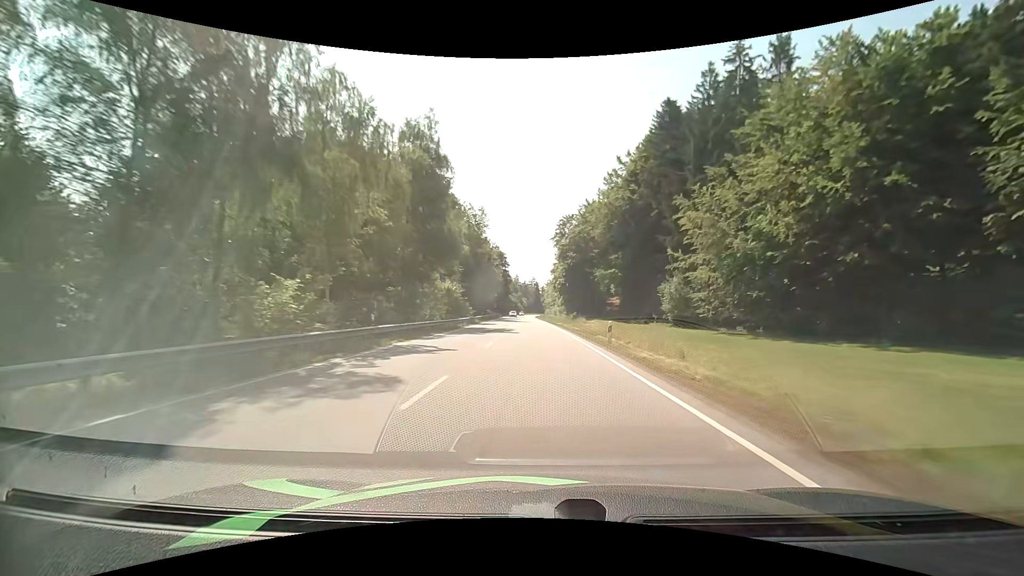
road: primary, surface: asphalt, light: Day
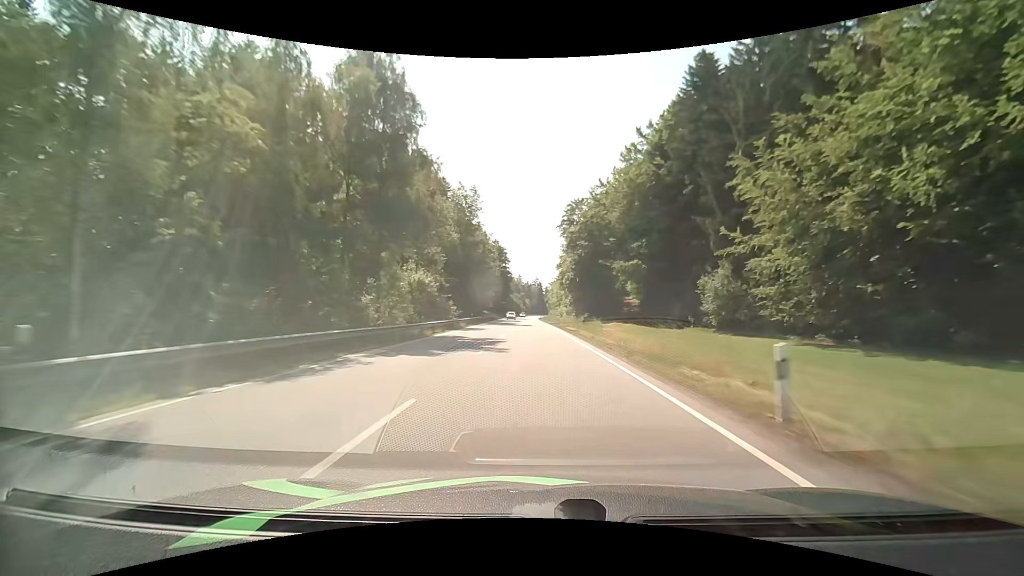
(0.0, +15.0) m; 0°
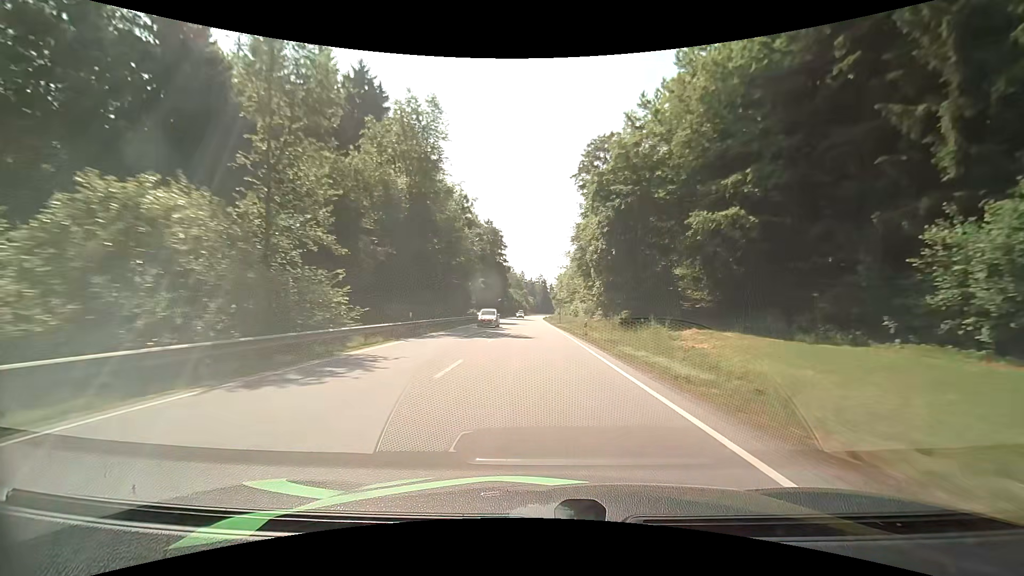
(-0.2, +29.9) m; 0°
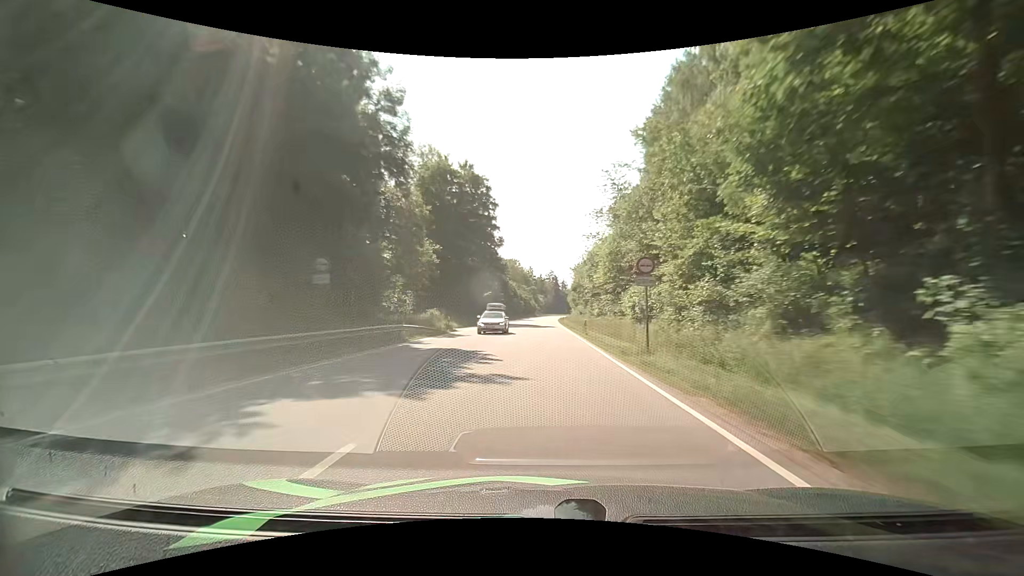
(-0.7, +45.0) m; -2°
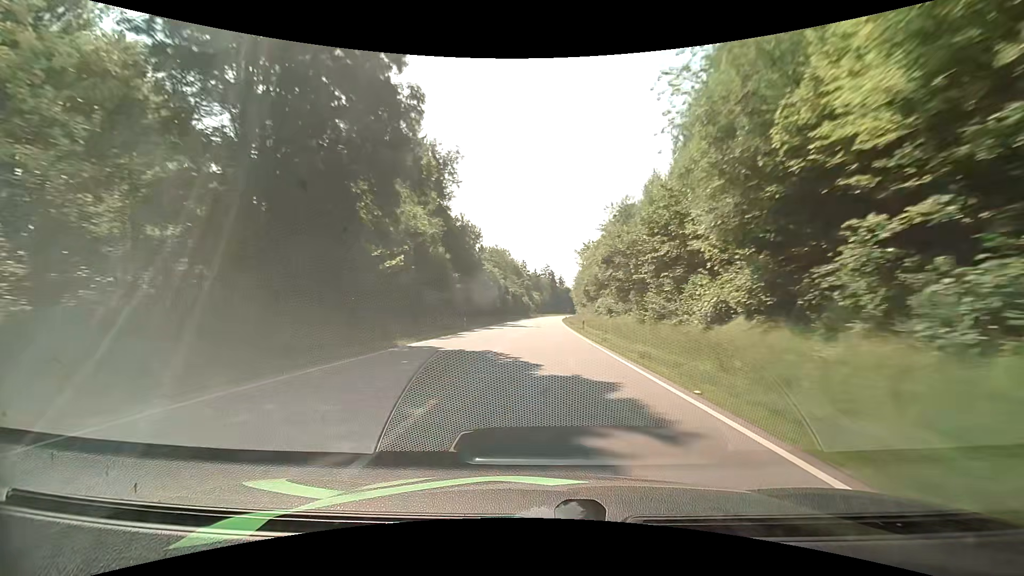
(+0.3, +45.6) m; 0°
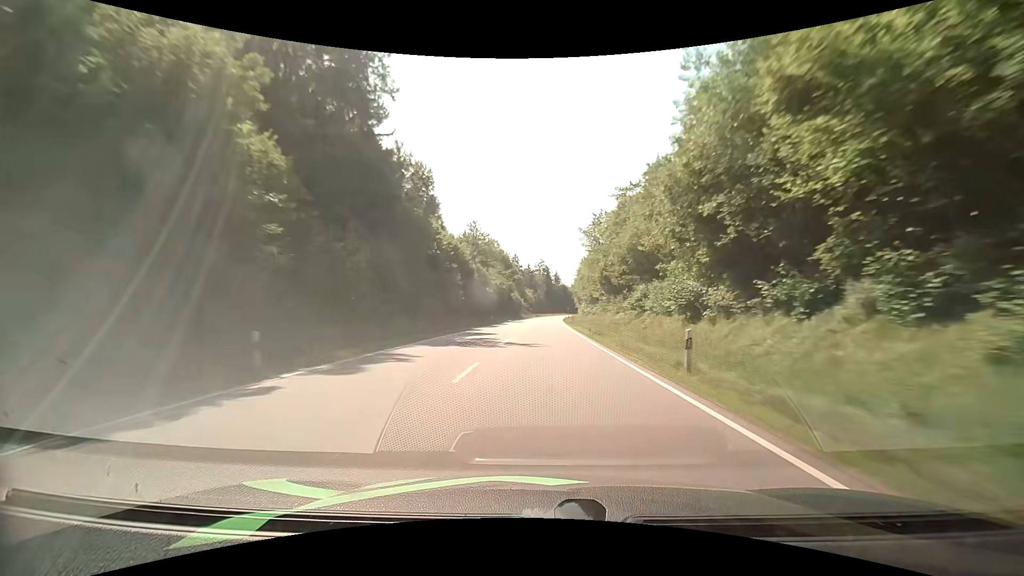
(+0.3, +30.8) m; +1°
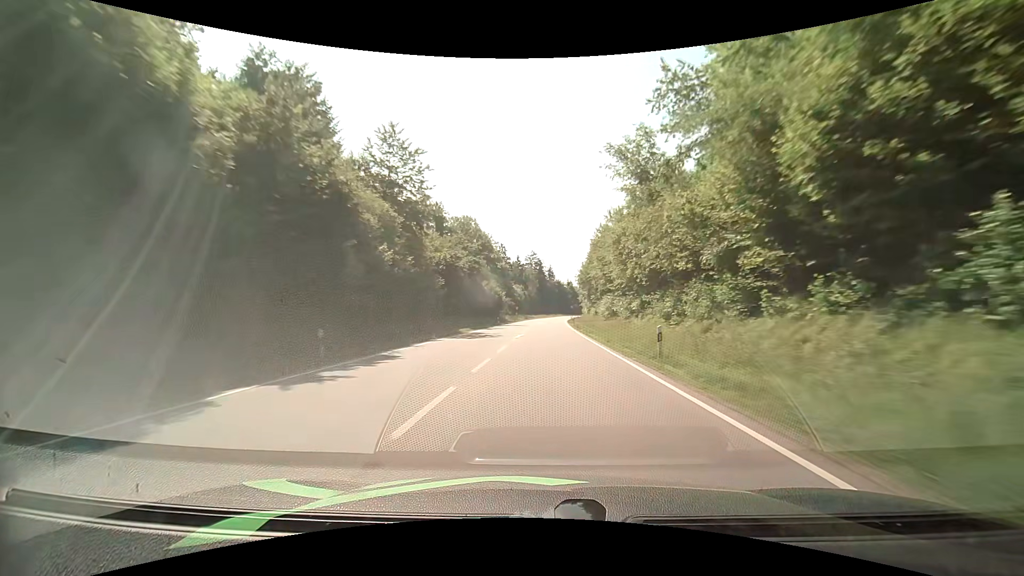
(+0.3, +46.8) m; 0°
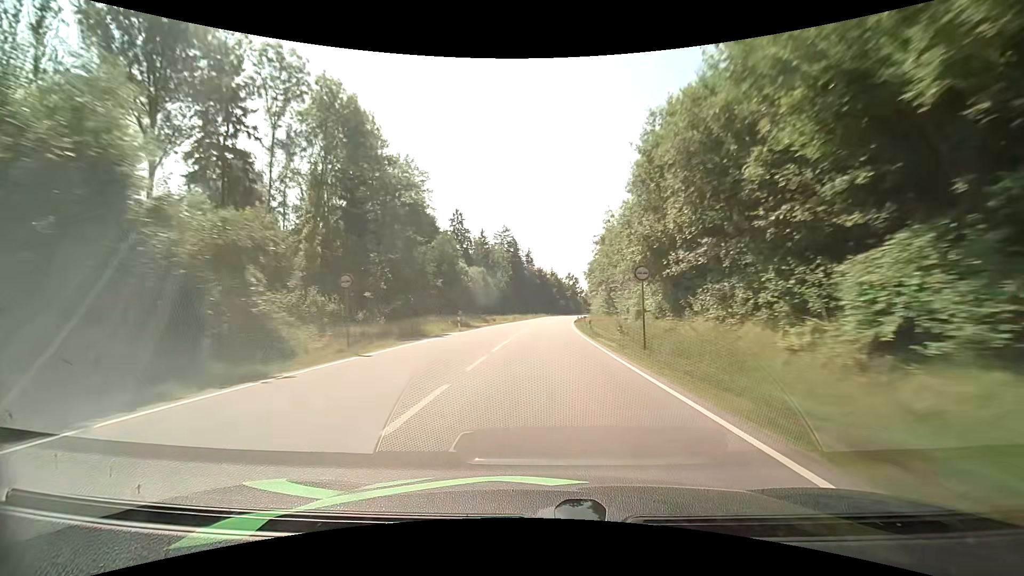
(+2.2, +78.2) m; +3°
(0, +10) (0, +20) (0, +30) (+1, +40) (+1, +50) (+1, +60) (+2, +70) (+3, +80) (+4, +90) (+5, +100) m
